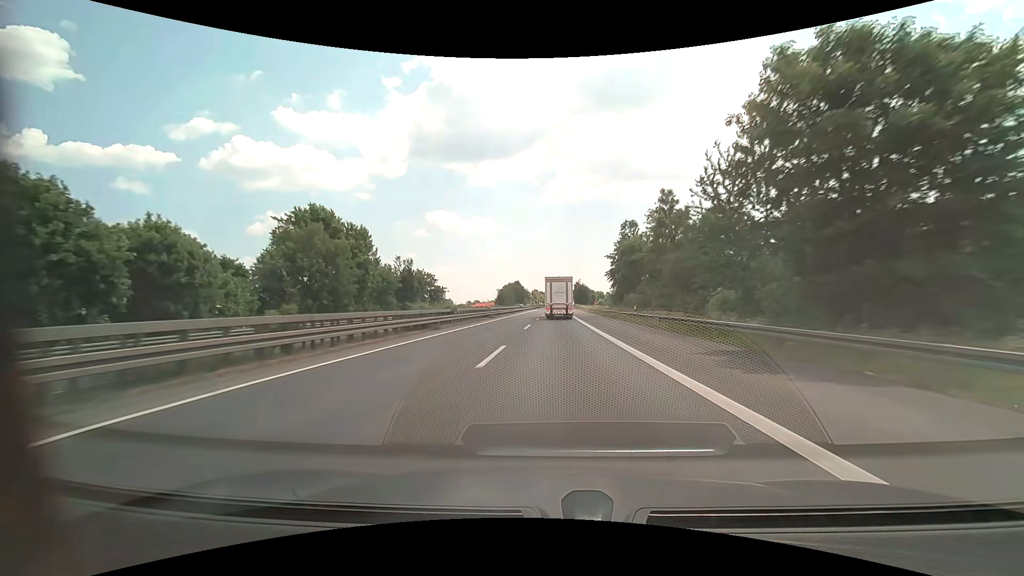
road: motorway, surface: asphalt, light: Day
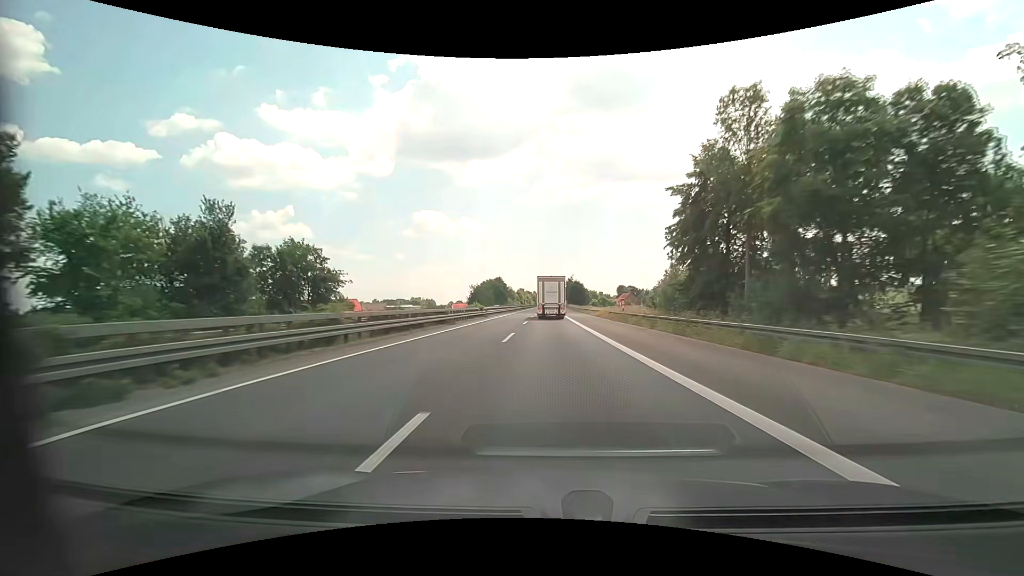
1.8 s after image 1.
(+0.6, +46.5) m; +1°
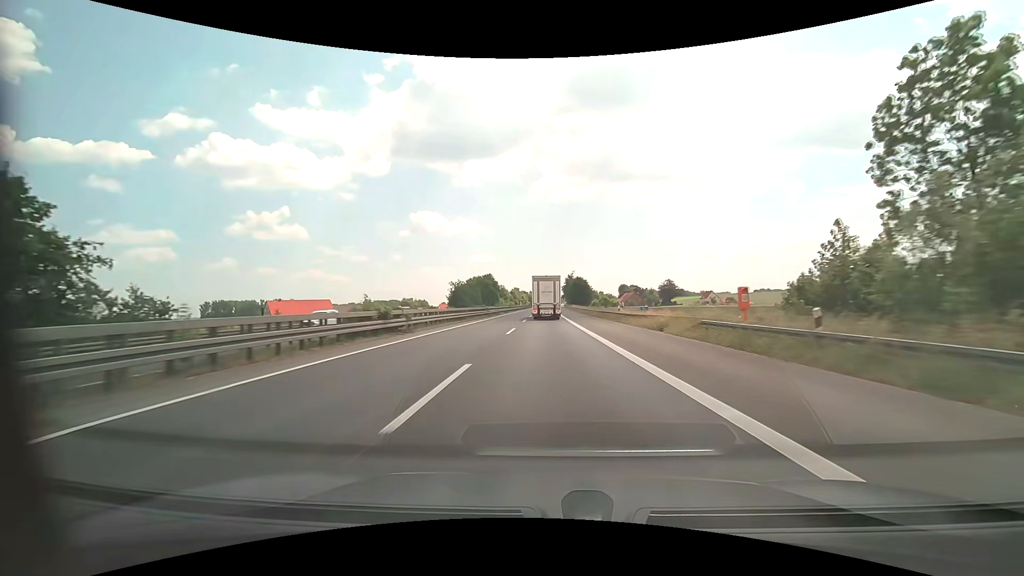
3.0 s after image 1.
(+0.1, +30.9) m; 0°
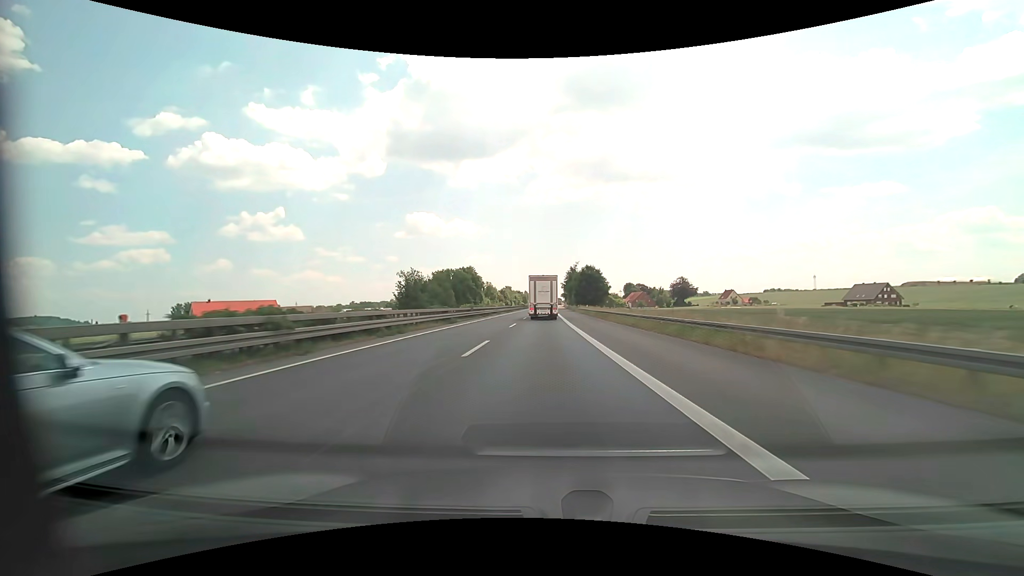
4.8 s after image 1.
(+0.1, +46.3) m; 0°
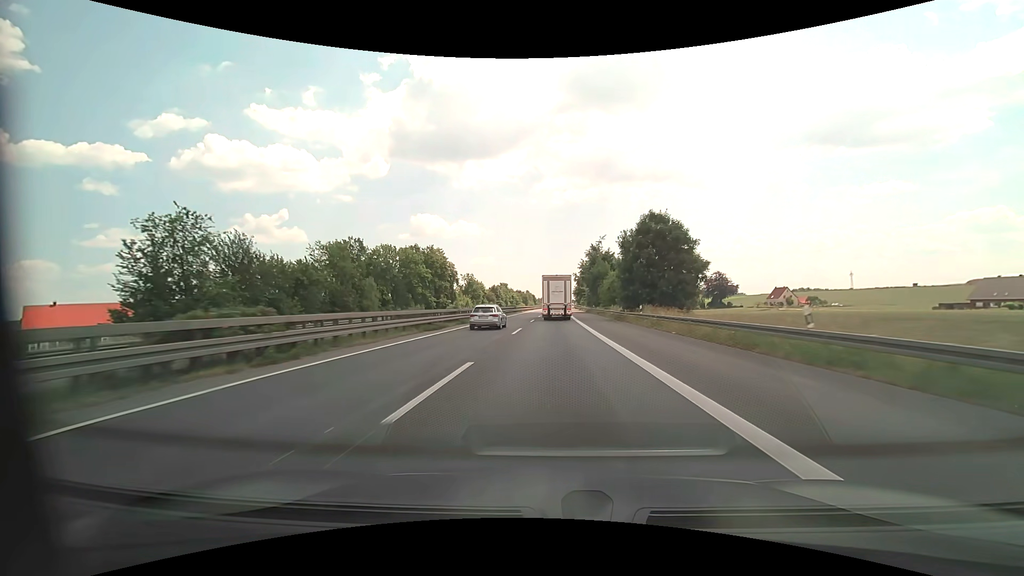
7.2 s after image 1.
(-0.2, +61.4) m; 0°
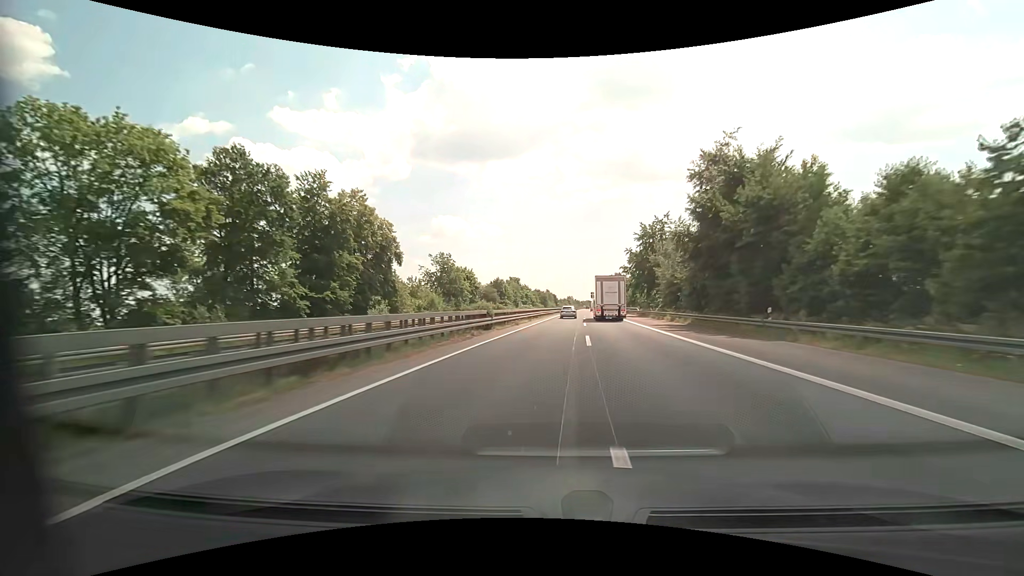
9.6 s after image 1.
(-1.1, +60.9) m; -2°
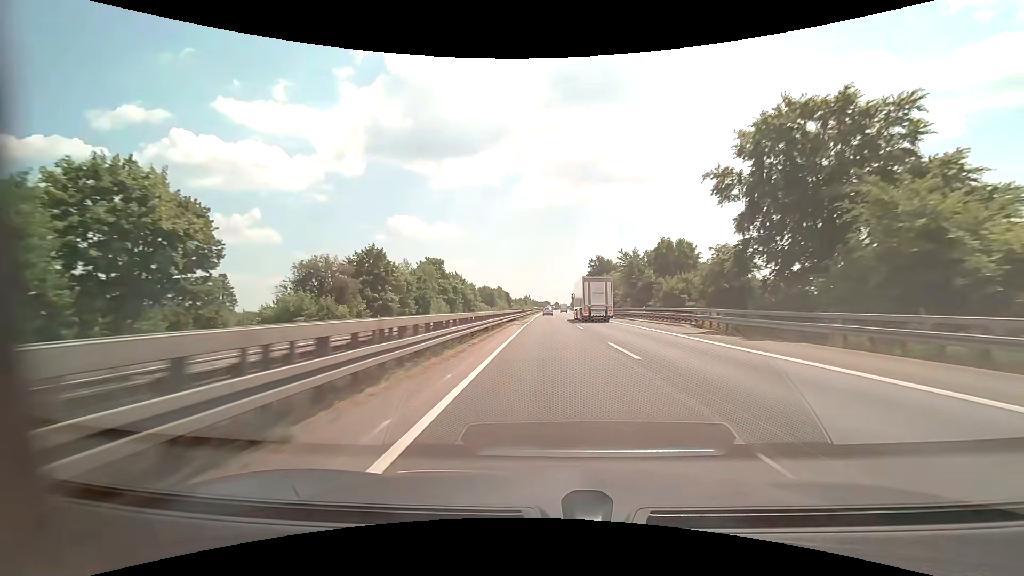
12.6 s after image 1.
(+3.2, +76.3) m; +5°
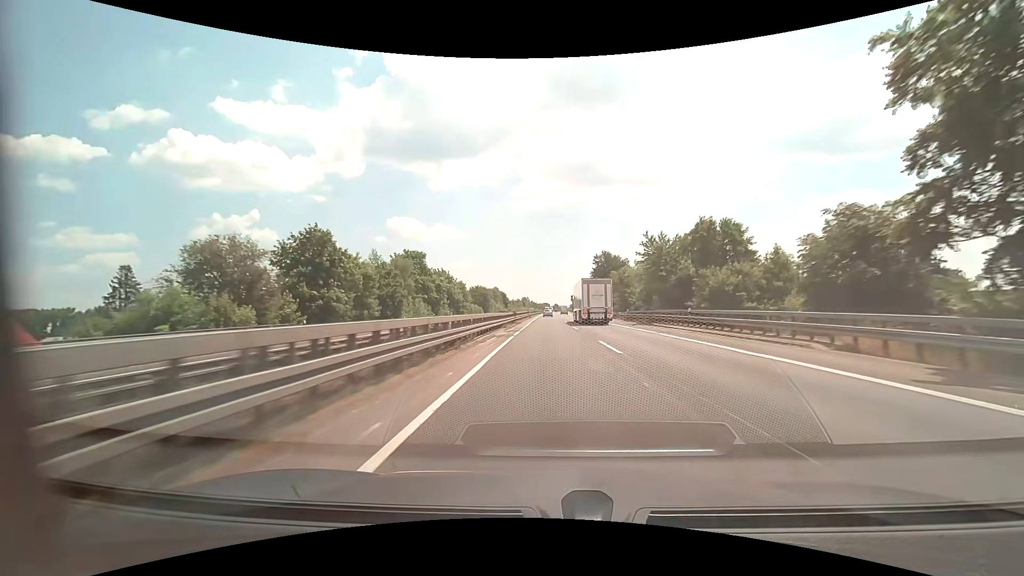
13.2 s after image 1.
(0.0, +16.1) m; 0°
(0, +10) (0, +20) (0, +30) (0, +40) (0, +50) (0, +60) (0, +70) (0, +80) (0, +90) (0, +100) m
